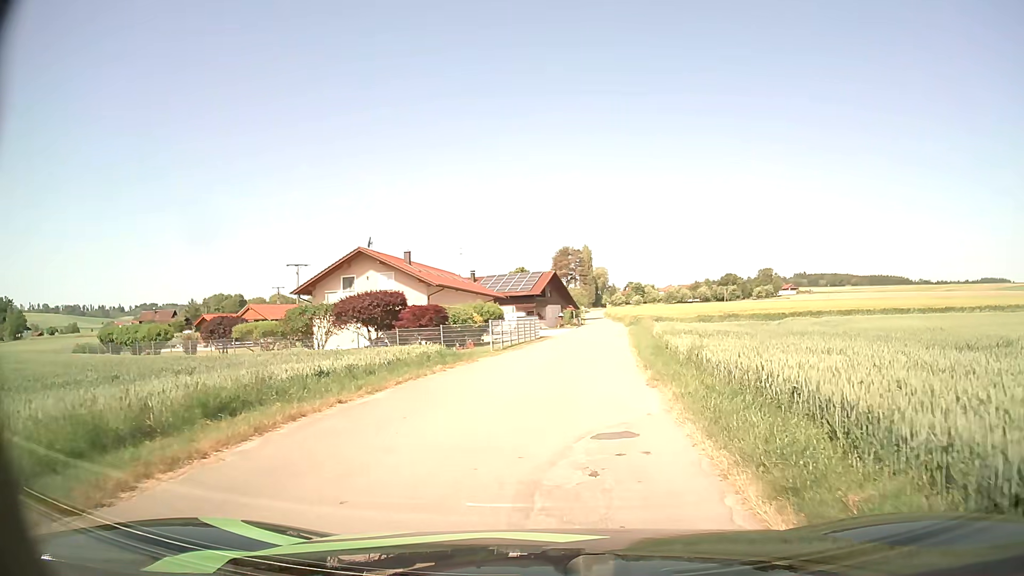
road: unclassified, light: Day
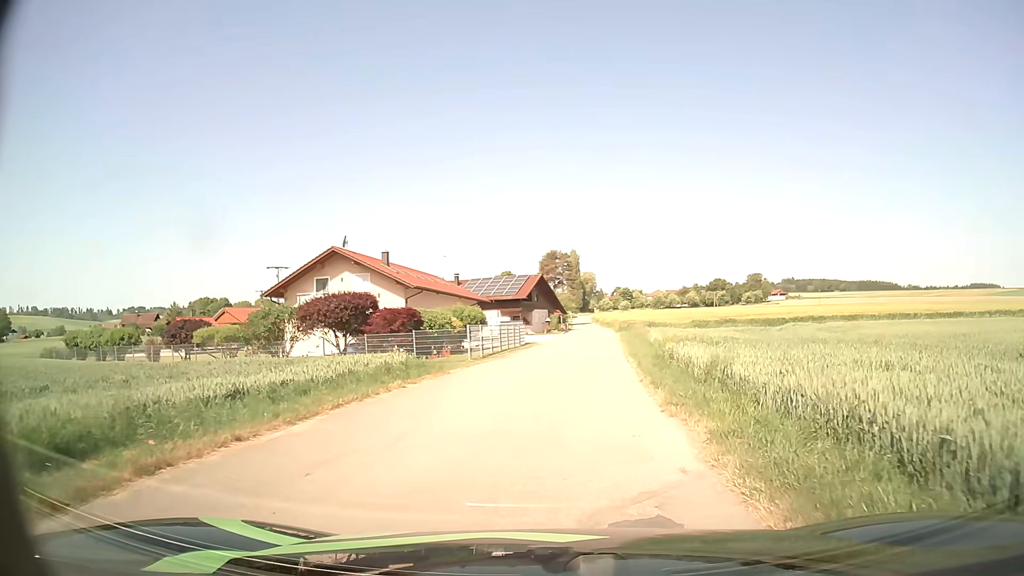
(+0.1, +3.4) m; +1°
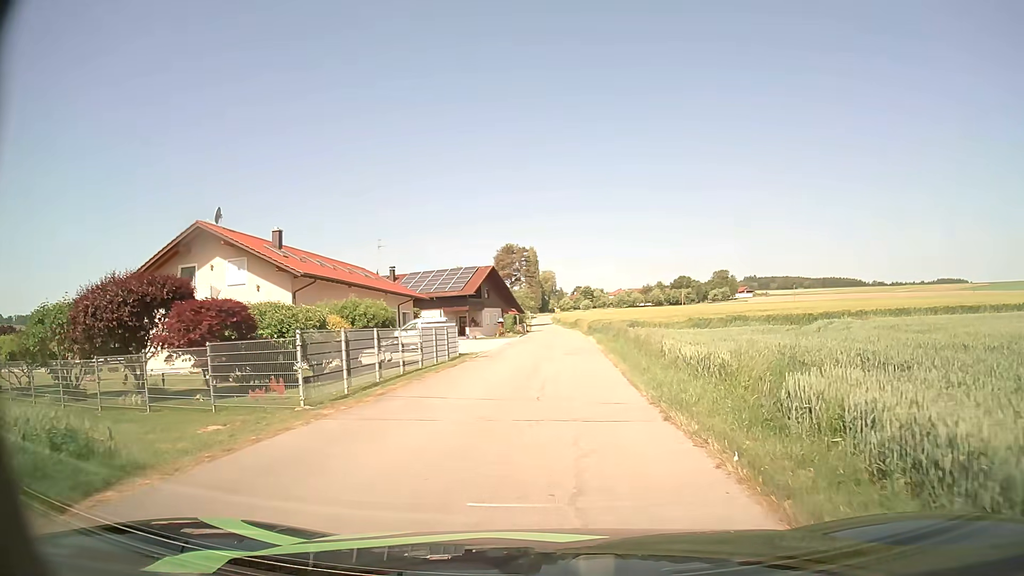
(+0.7, +14.6) m; +4°
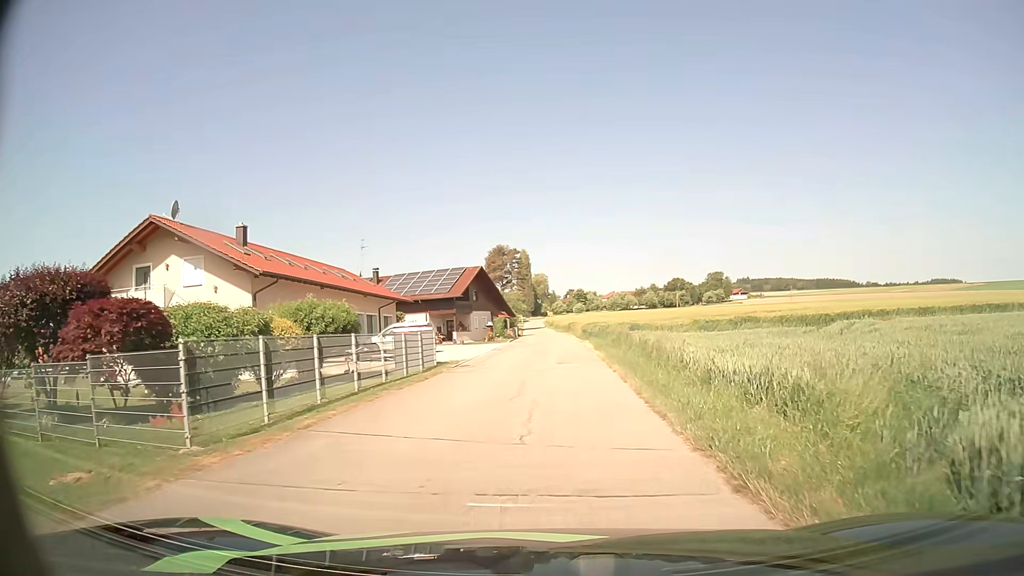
(0.0, +4.0) m; 0°
(0, +10) (0, +20) (0, +30) (+1, +40) (+1, +50) (+1, +60) (+1, +70) (+1, +80) (0, +90) (0, +100) m
